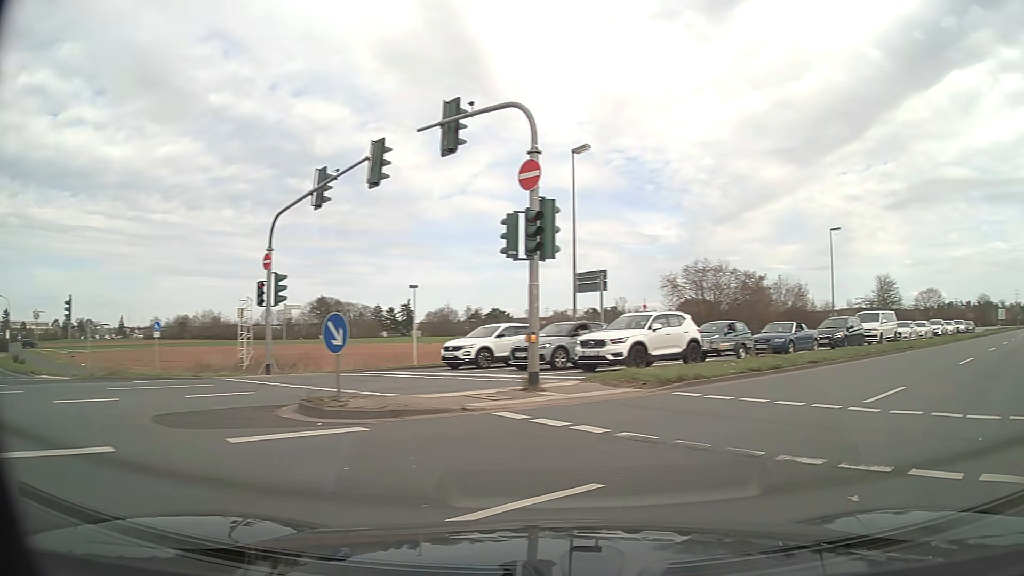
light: Day
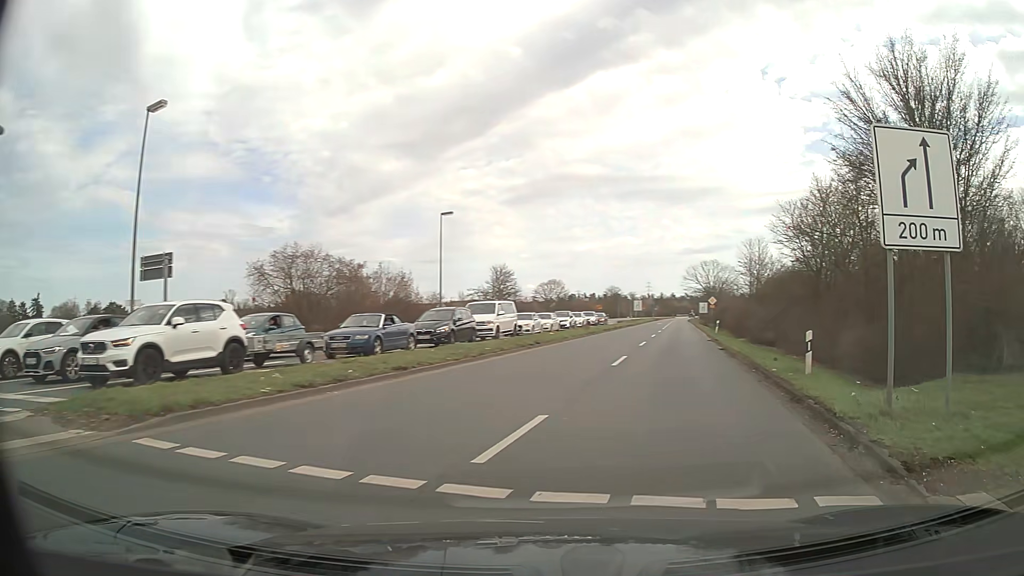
(+1.7, +5.5) m; +34°
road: primary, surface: asphalt
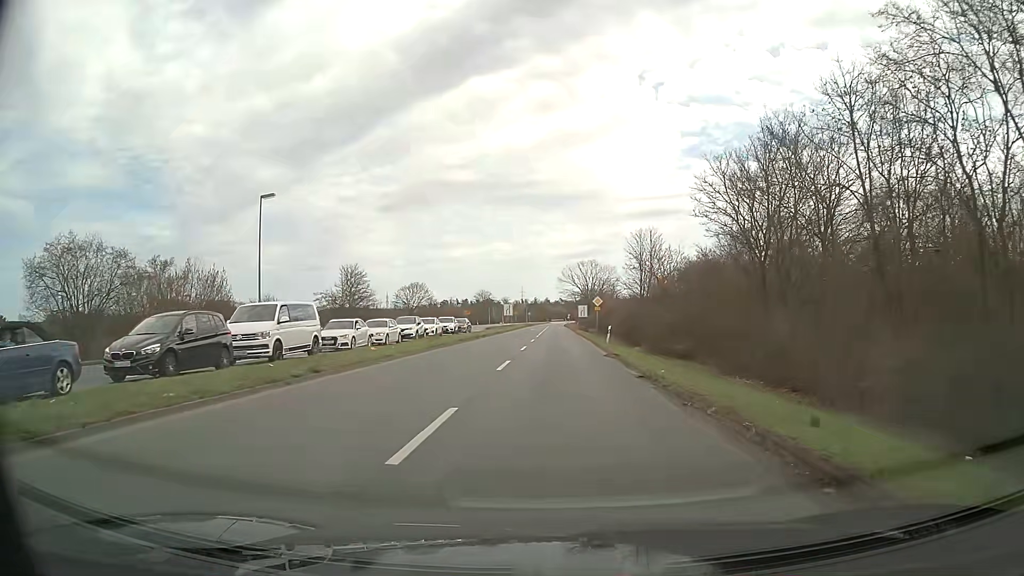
(+1.8, +12.3) m; +10°
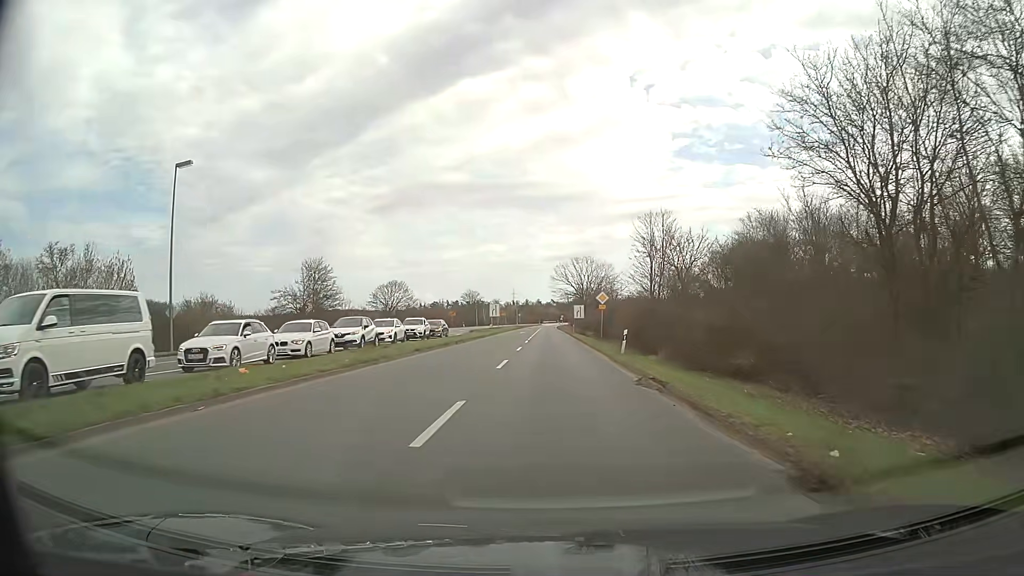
(+0.2, +11.3) m; +2°
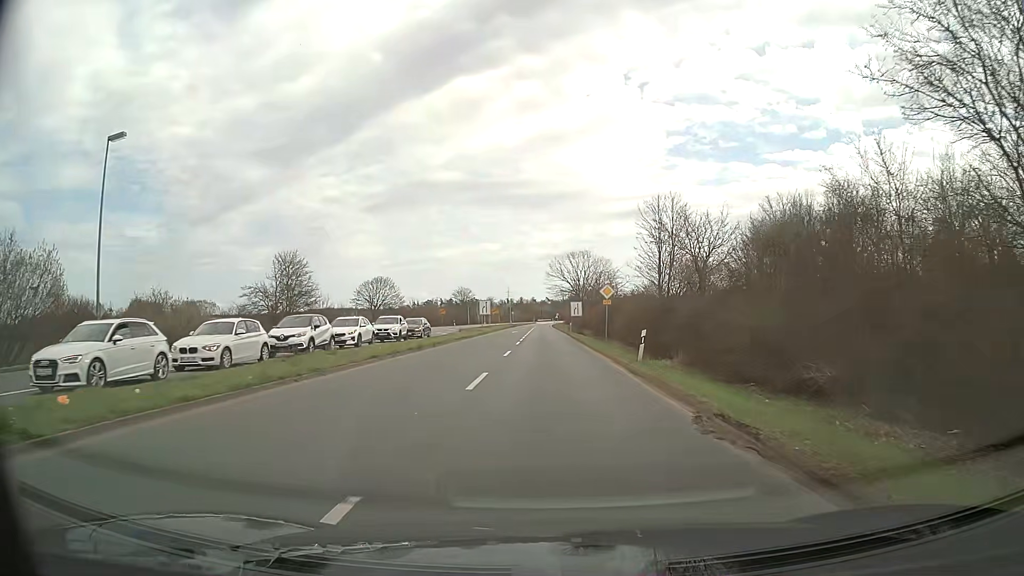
(0.0, +6.5) m; 0°
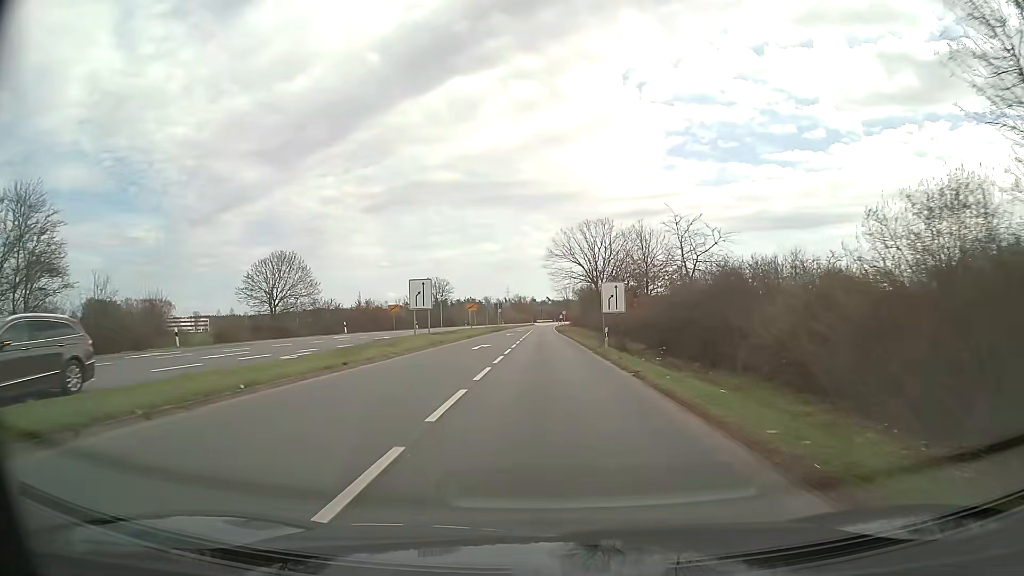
(-0.1, +41.0) m; 0°
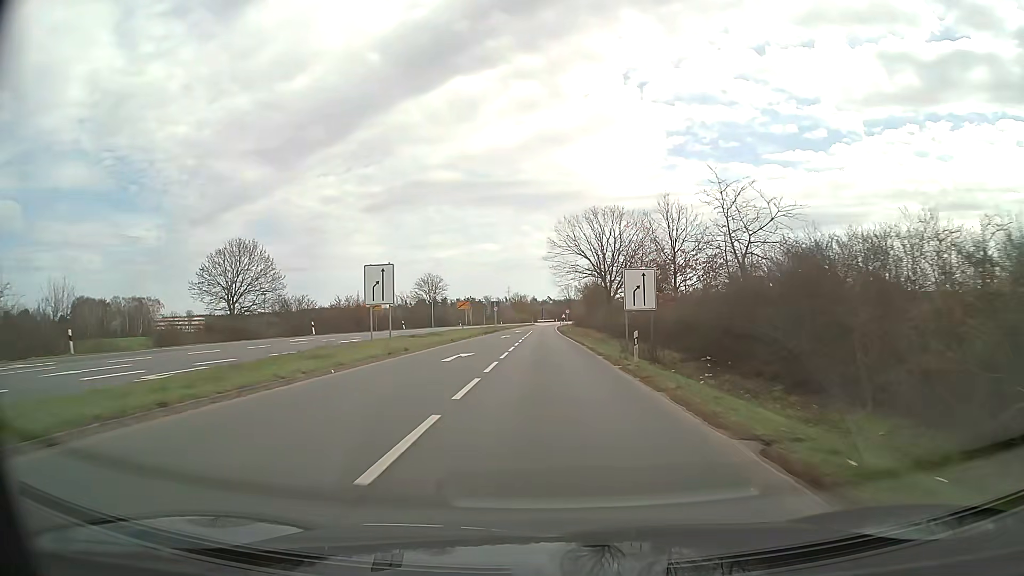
(0.0, +9.7) m; 0°
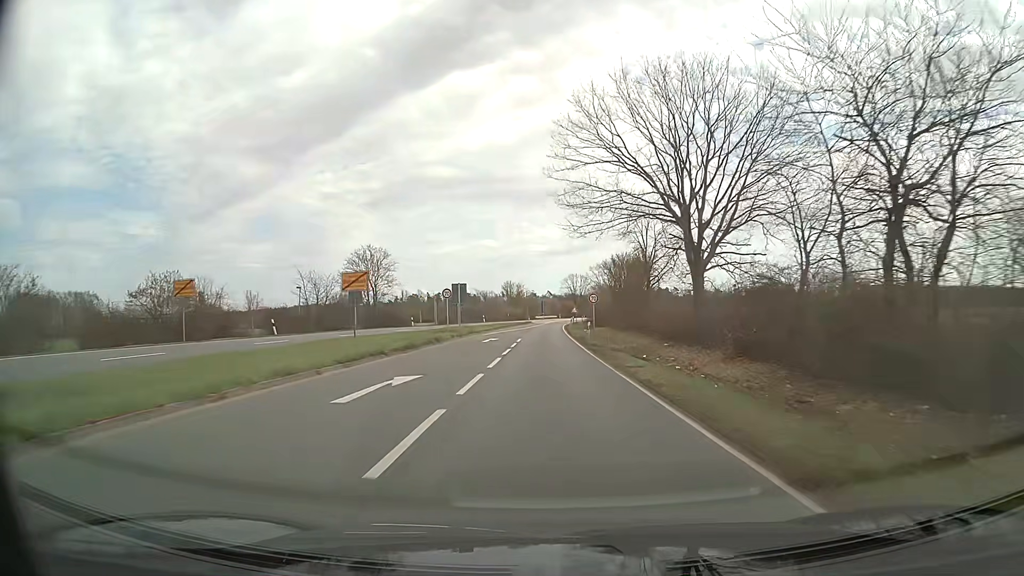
(-0.1, +42.2) m; 0°
(0, +10) (0, +20) (0, +30) (0, +40) (0, +50) (0, +60) (+1, +70) (+1, +80) (+1, +90) (+2, +100) m
